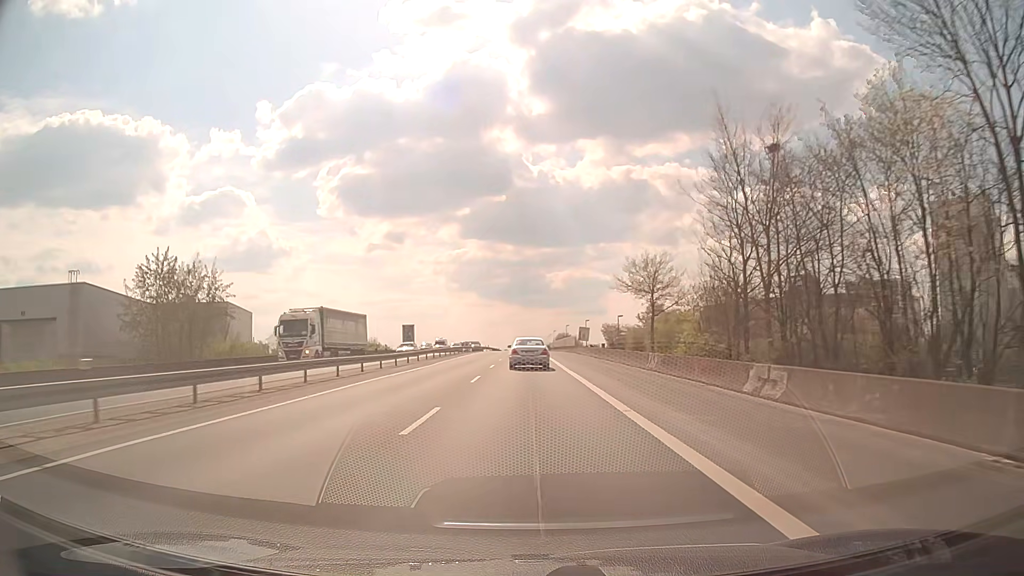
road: trunk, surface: asphalt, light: Day
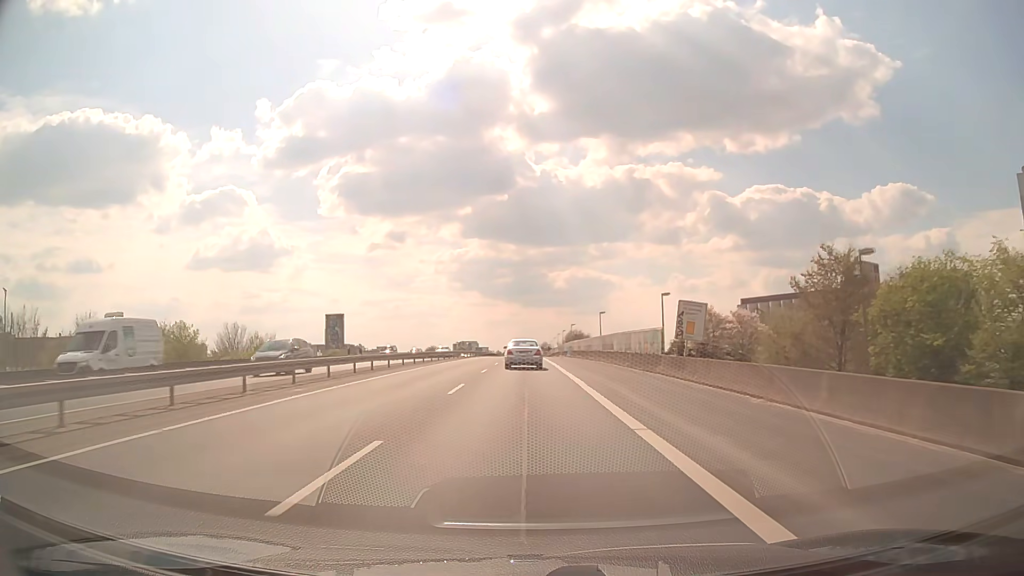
(-0.2, +53.3) m; 0°
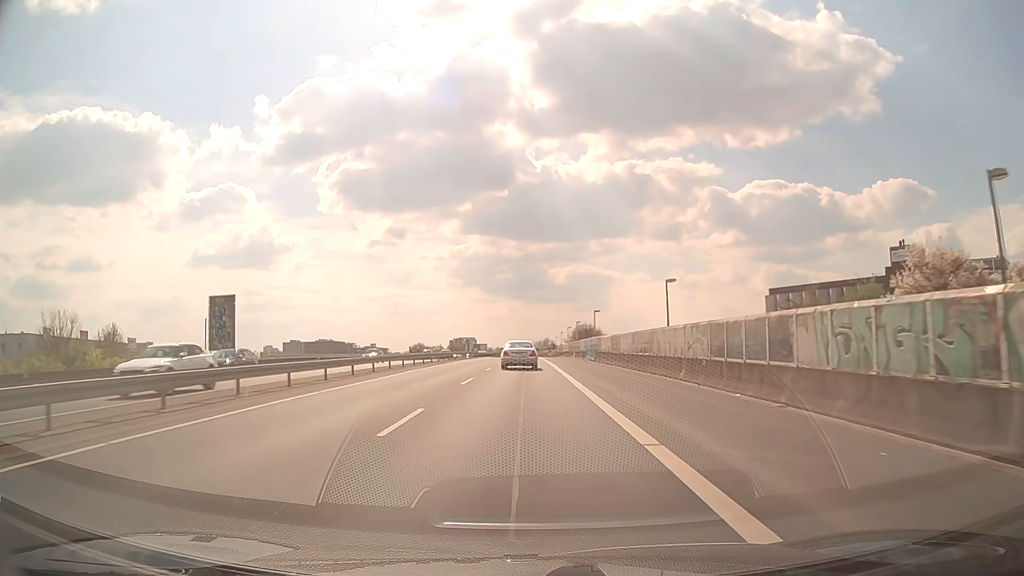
(0.0, +32.0) m; 0°
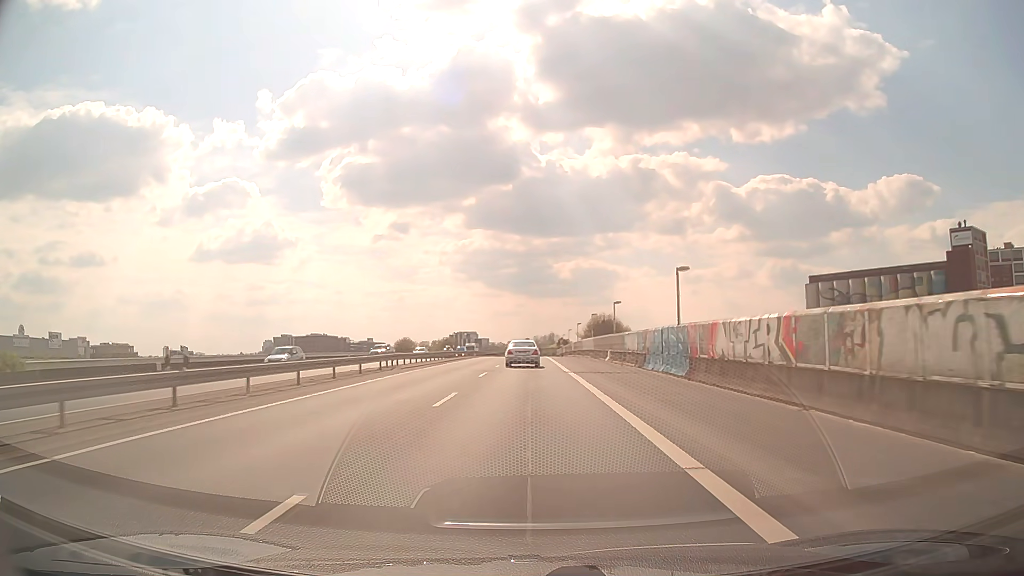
(-0.2, +32.1) m; 0°
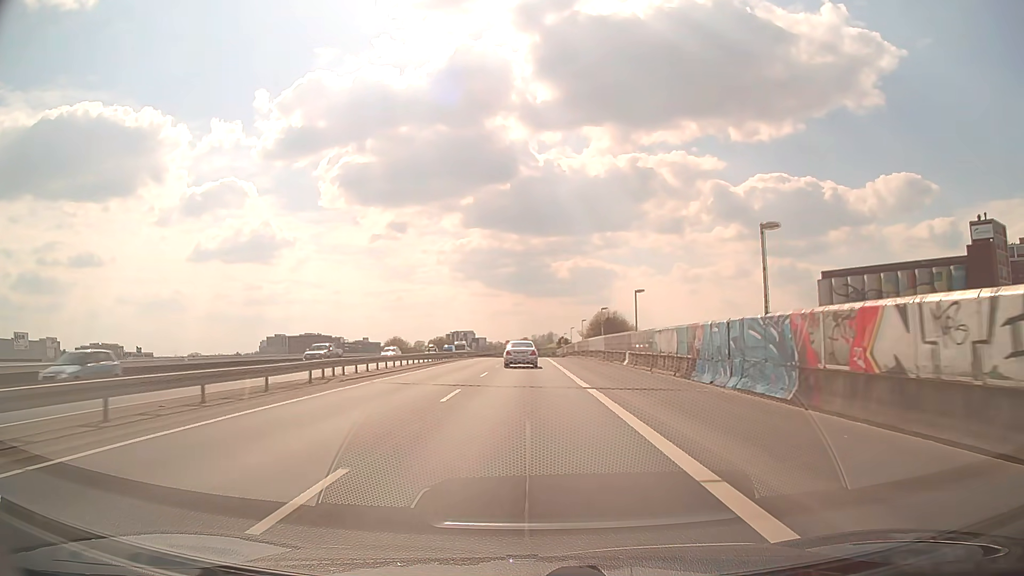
(0.0, +10.7) m; 0°
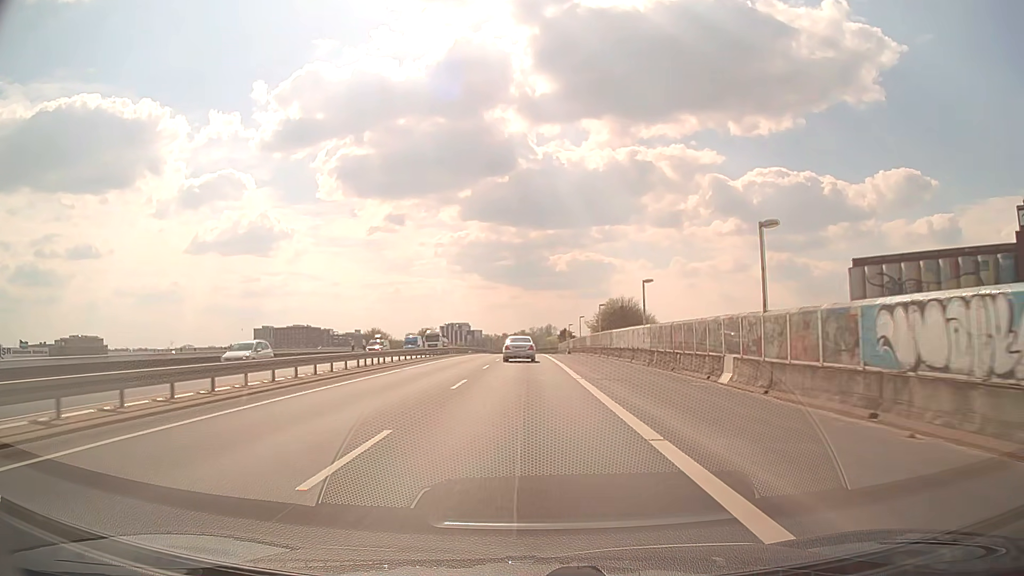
(0.0, +21.6) m; 0°
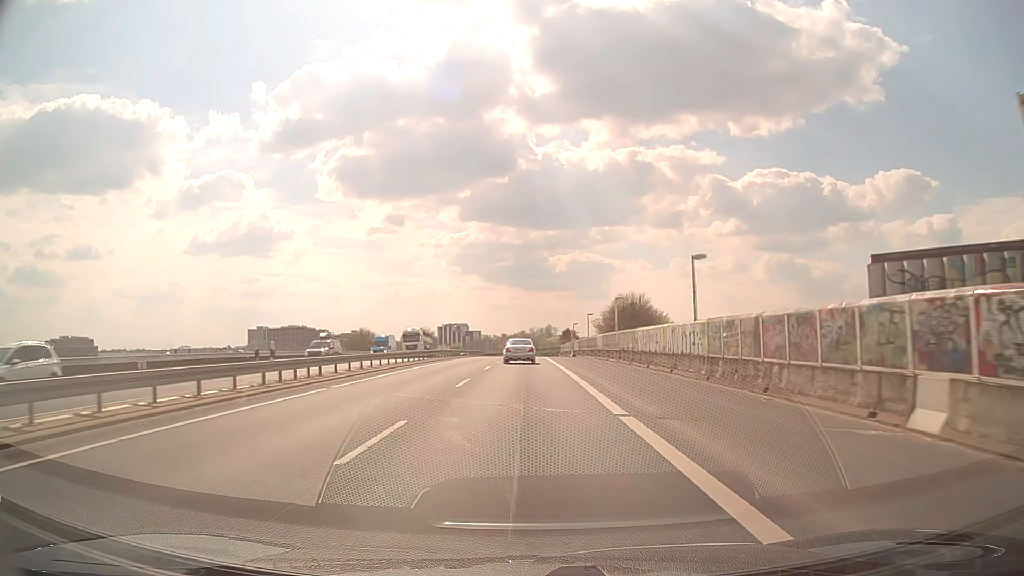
(0.0, +10.8) m; 0°
